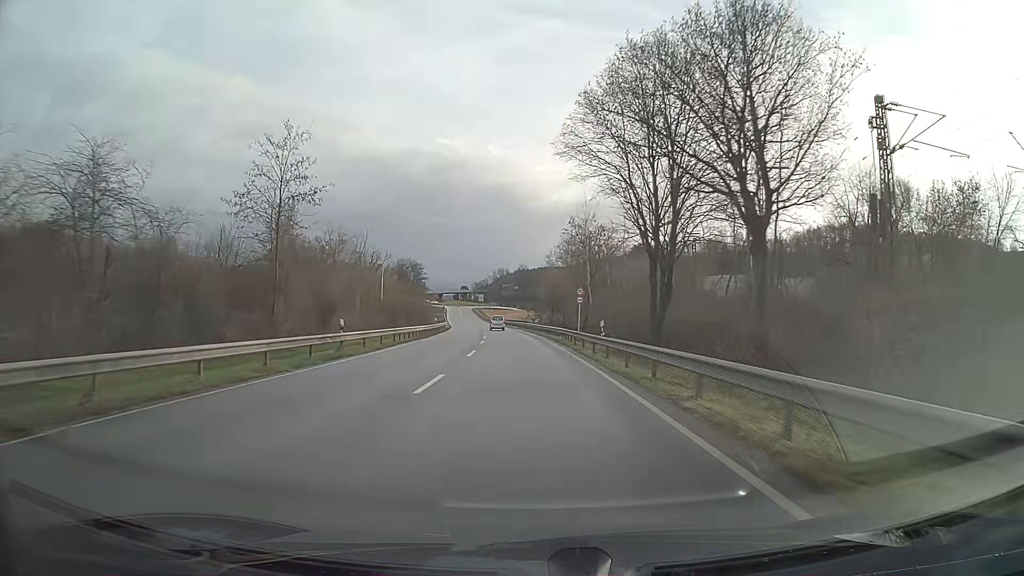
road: primary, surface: asphalt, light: Day
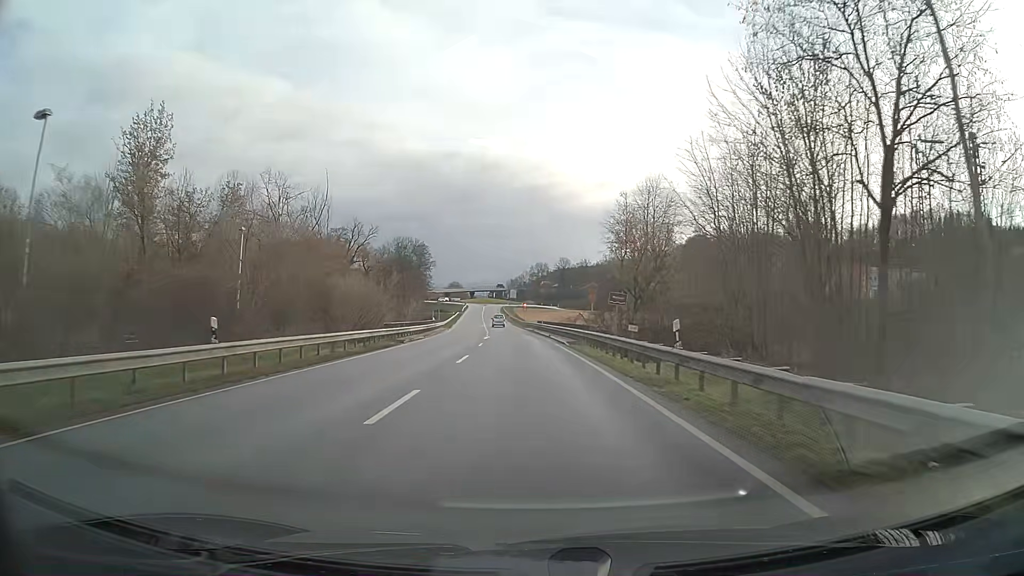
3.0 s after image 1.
(-1.4, +50.9) m; -3°
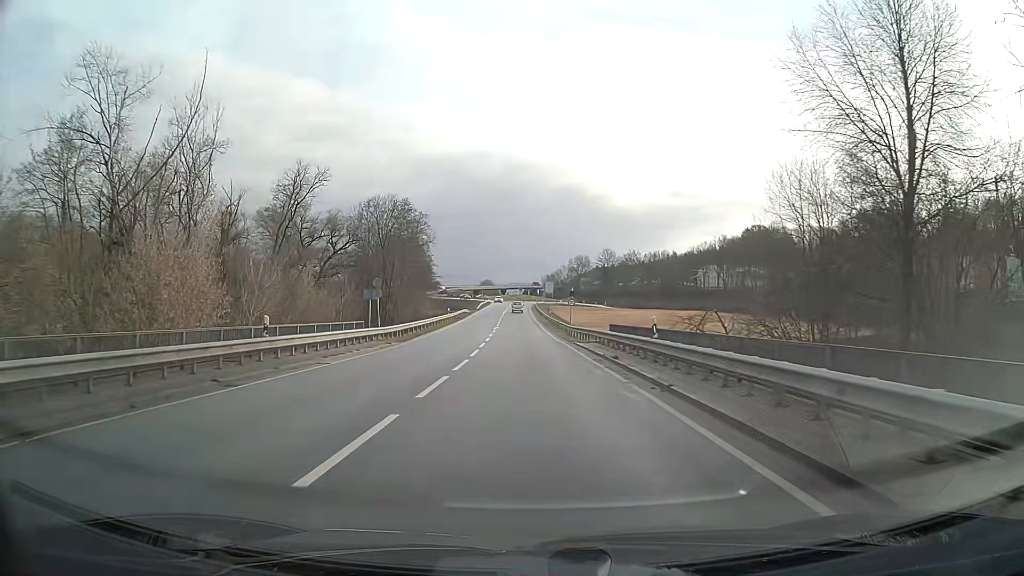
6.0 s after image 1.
(-1.2, +45.7) m; -3°
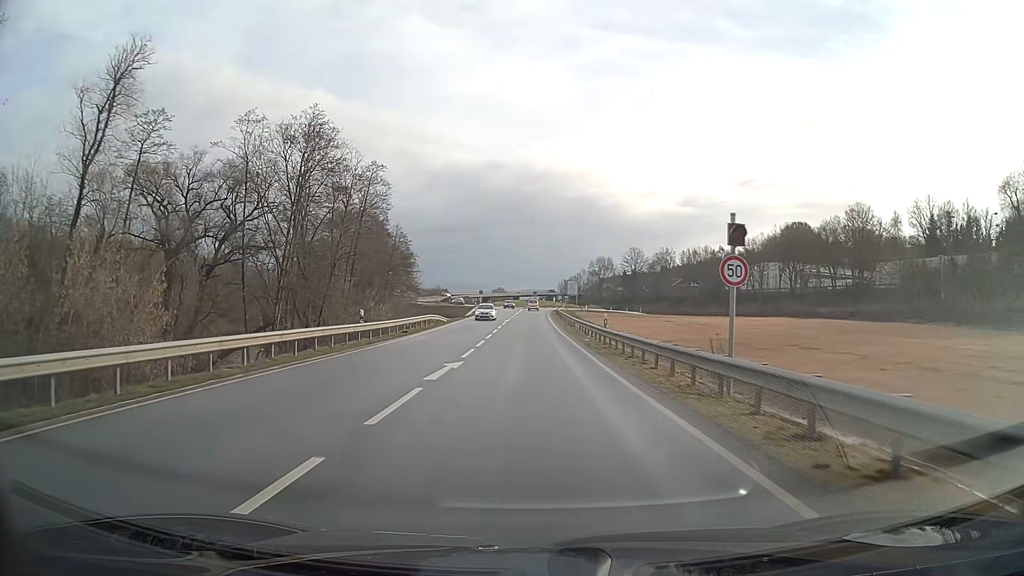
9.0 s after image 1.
(-0.5, +39.1) m; -1°
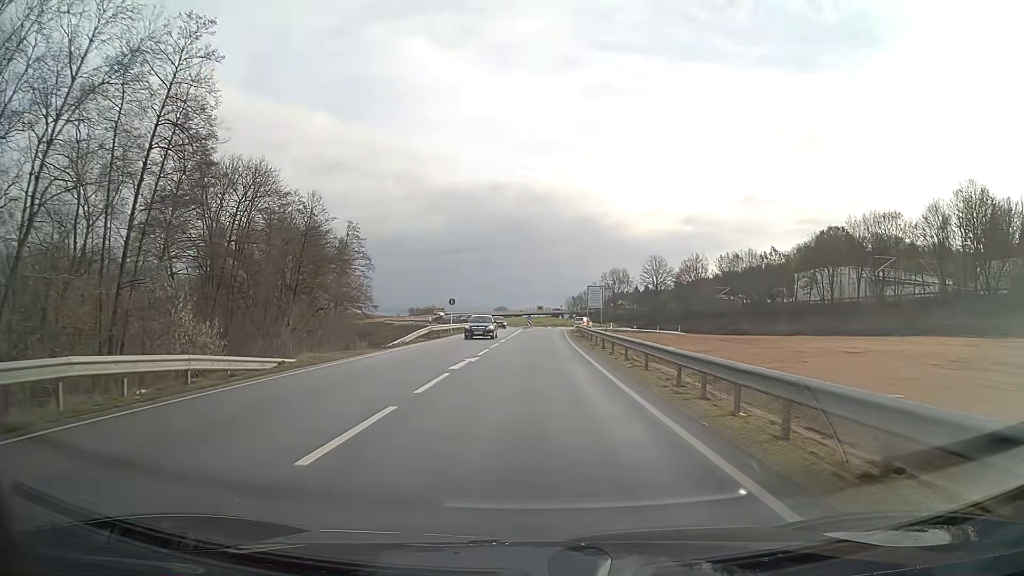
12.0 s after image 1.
(-0.2, +38.3) m; -1°
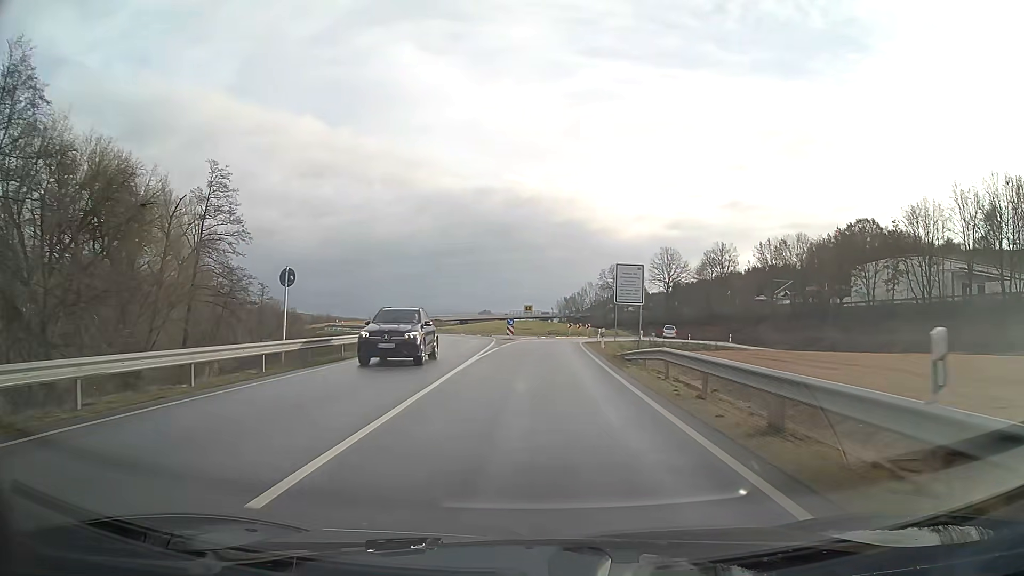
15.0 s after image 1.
(+0.3, +37.8) m; +1°
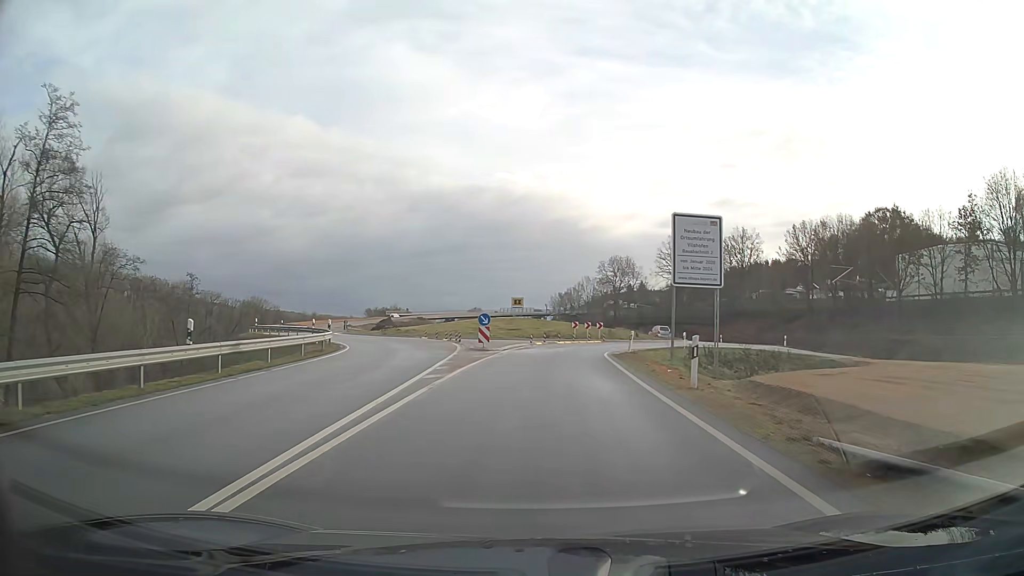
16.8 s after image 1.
(+0.1, +20.9) m; +1°
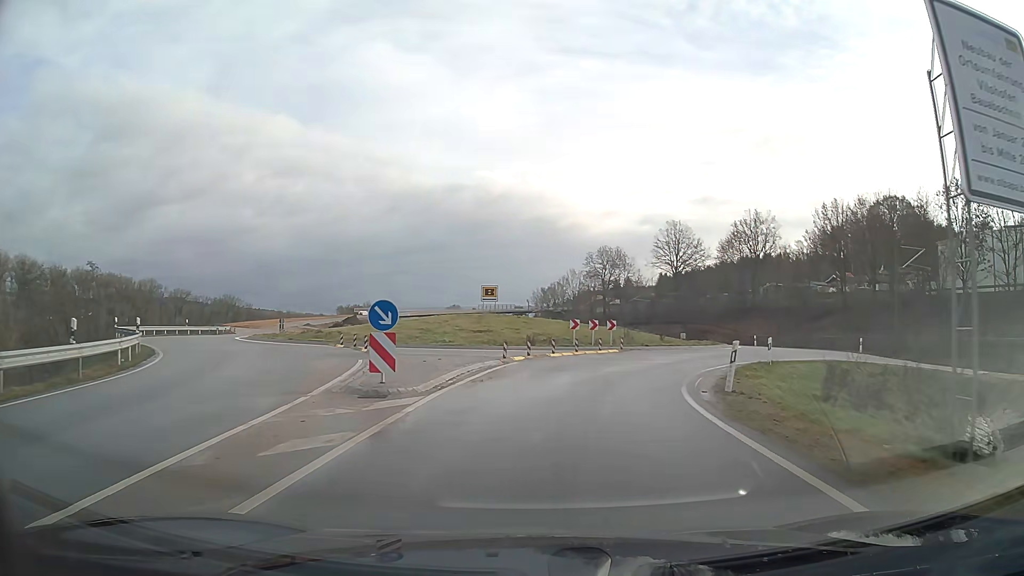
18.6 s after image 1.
(+0.2, +18.5) m; +2°
